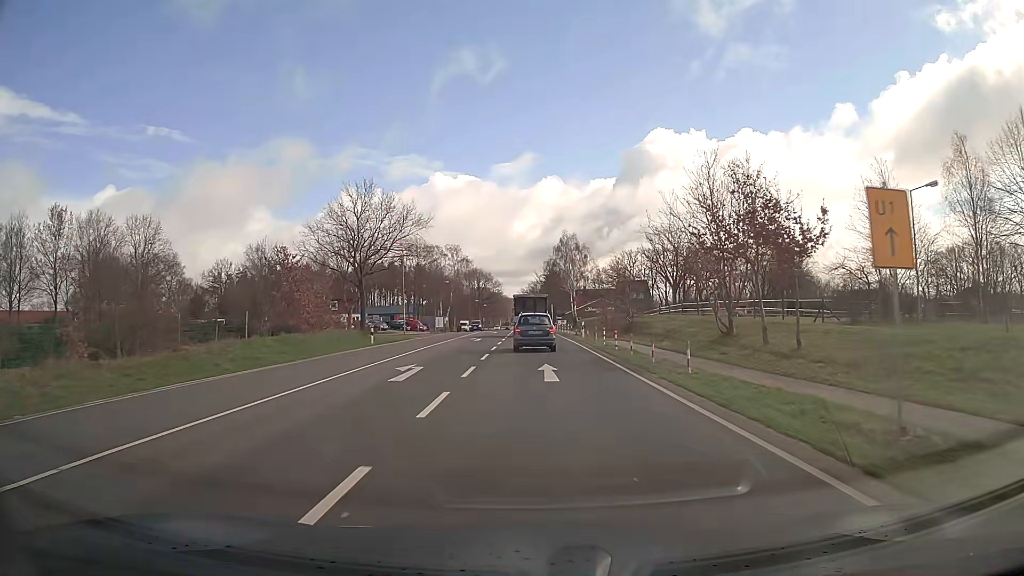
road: primary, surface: asphalt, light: Day
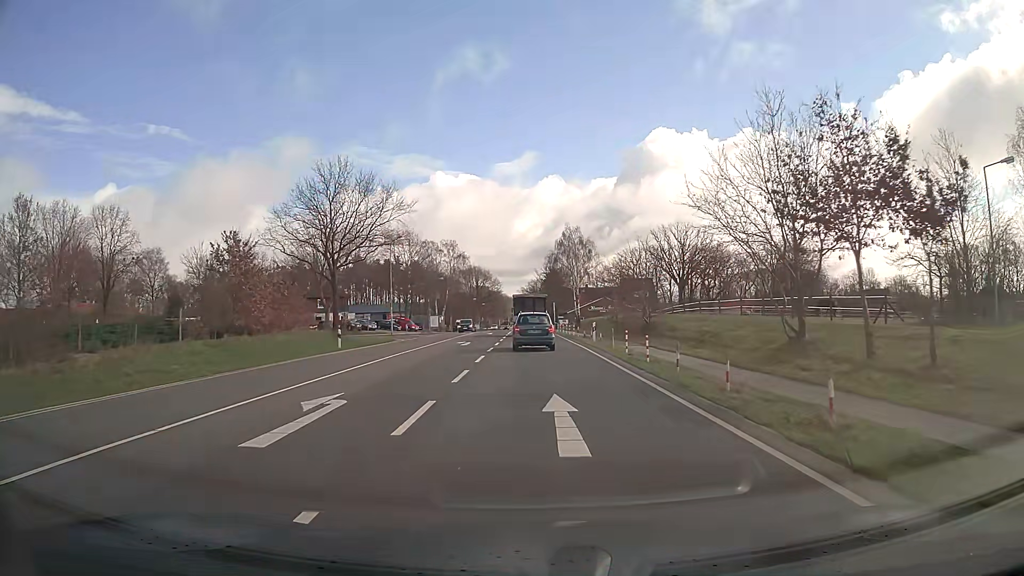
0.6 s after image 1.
(0.0, +7.5) m; 0°
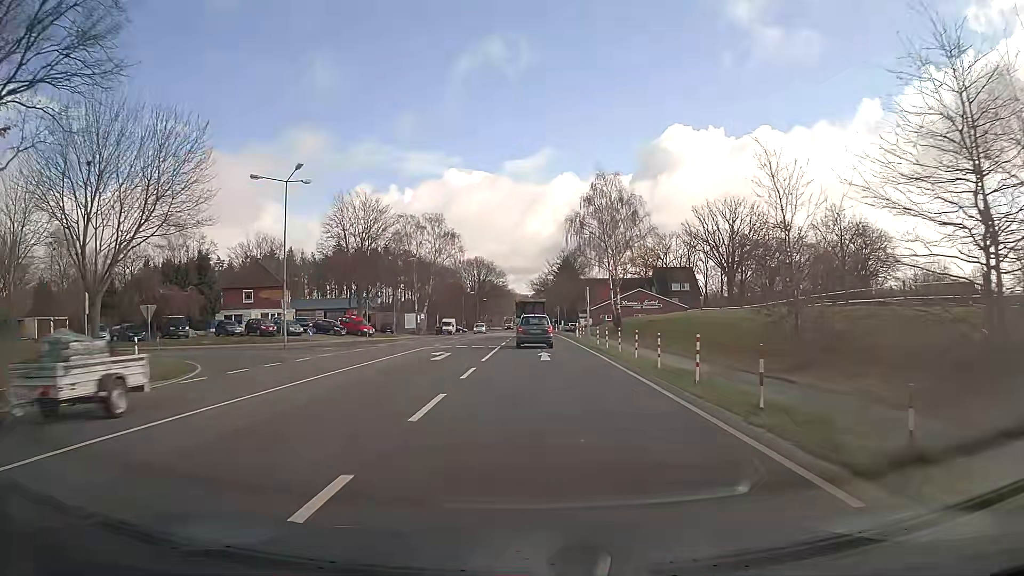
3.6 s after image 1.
(-0.1, +35.4) m; -1°
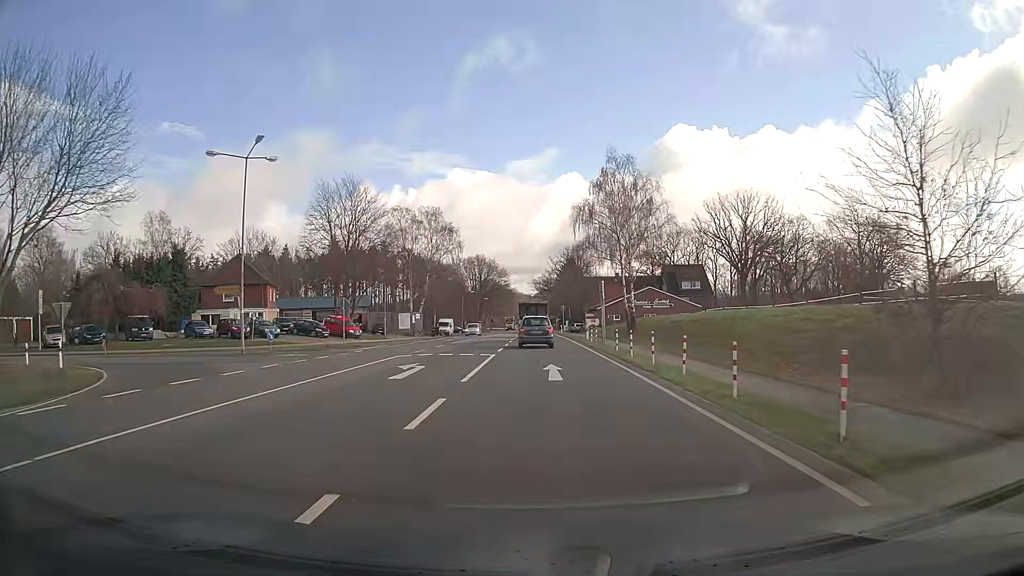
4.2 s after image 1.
(0.0, +6.7) m; 0°
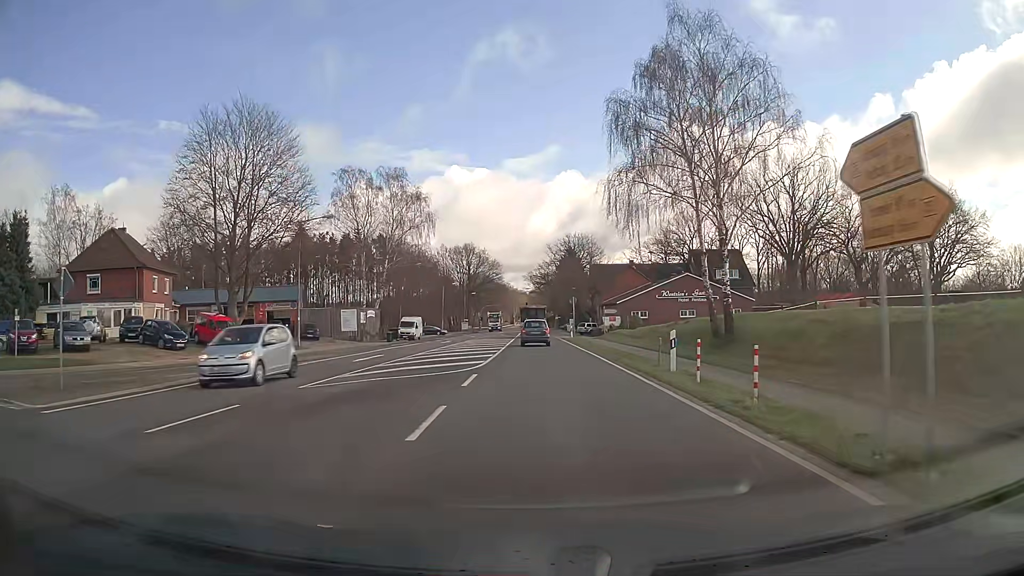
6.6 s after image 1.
(0.0, +26.8) m; +1°
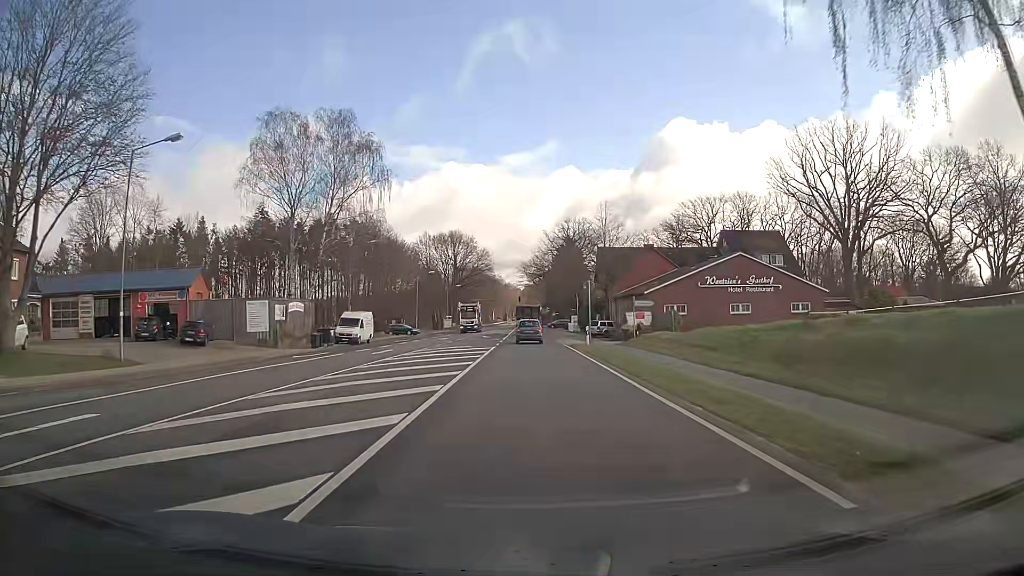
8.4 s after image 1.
(+0.1, +21.5) m; 0°
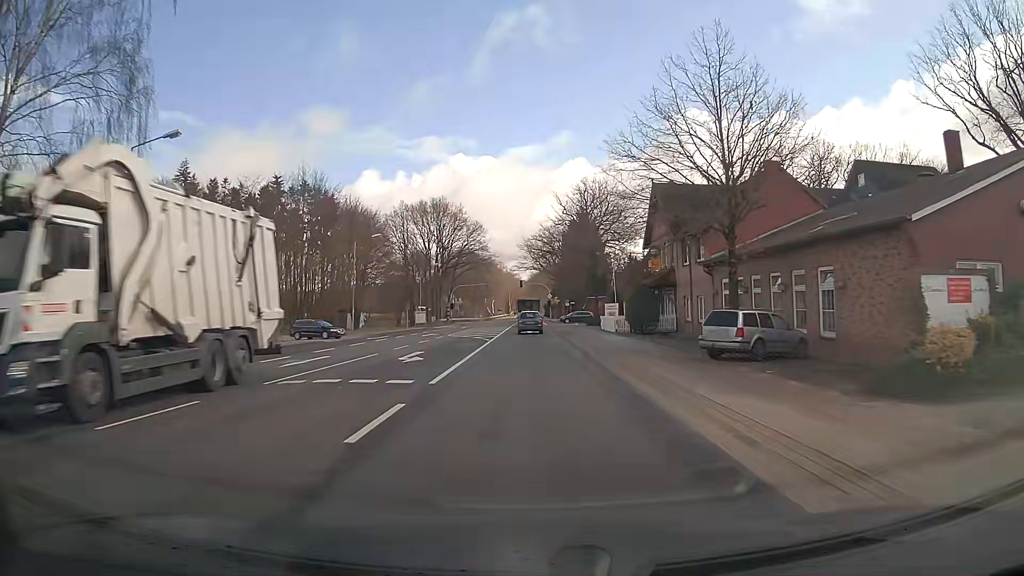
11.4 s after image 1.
(+0.1, +37.9) m; 0°
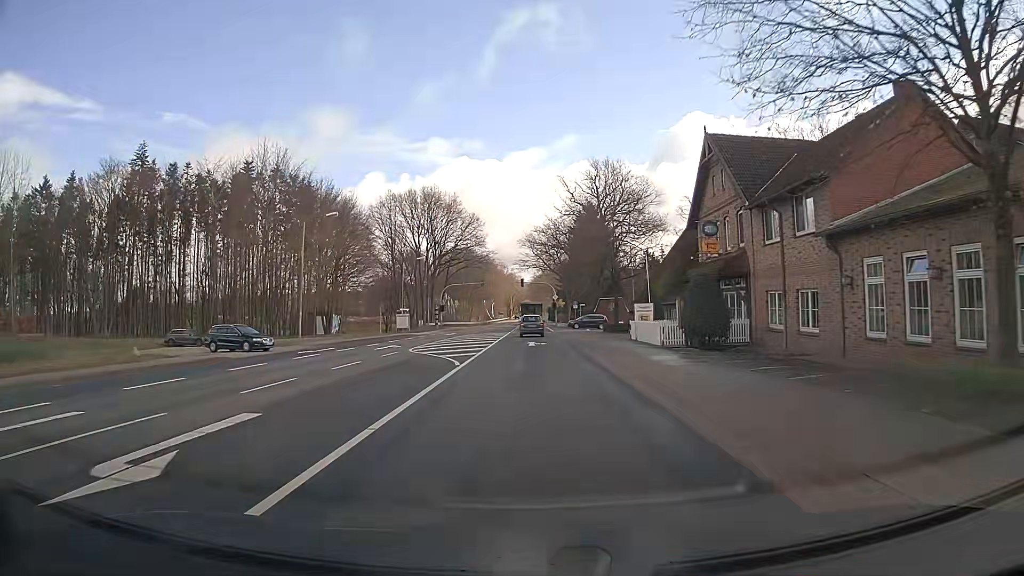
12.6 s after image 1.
(-0.1, +15.0) m; 0°
(0, +10) (0, +20) (0, +30) (0, +40) (0, +50) (0, +60) (0, +70) (0, +80) (0, +90) (0, +100) m
